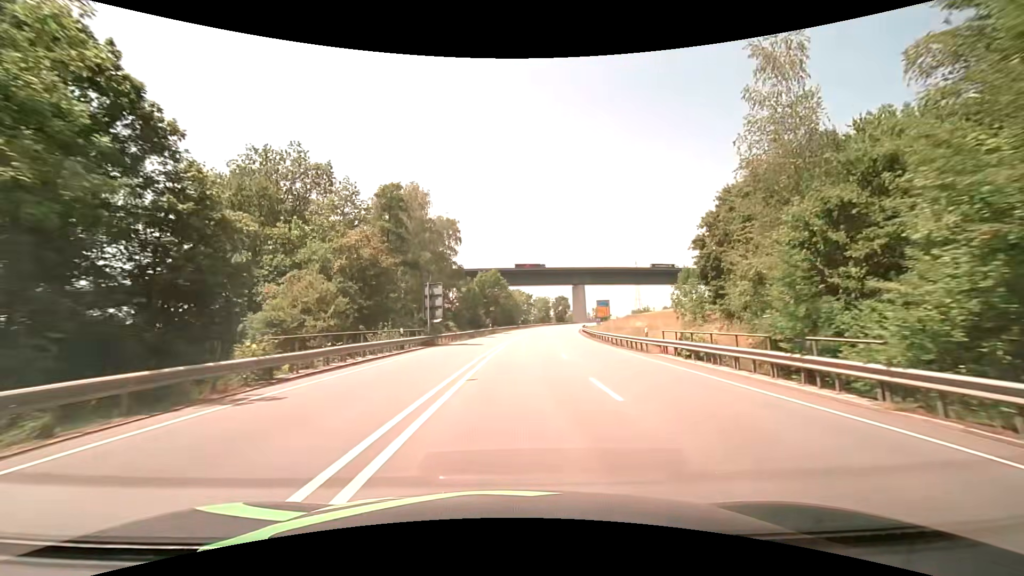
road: primary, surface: asphalt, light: Day
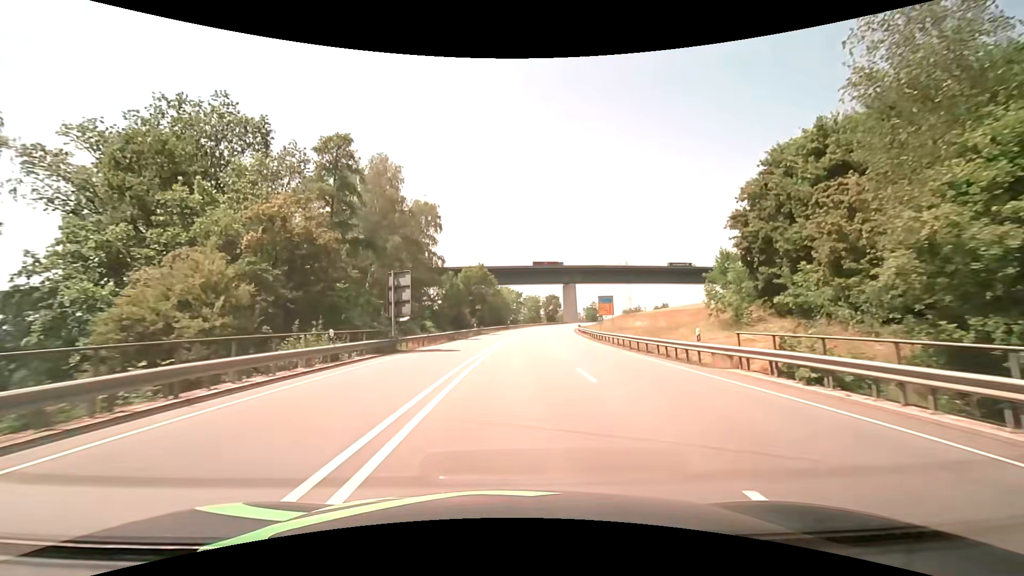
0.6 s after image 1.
(+0.2, +9.4) m; +2°
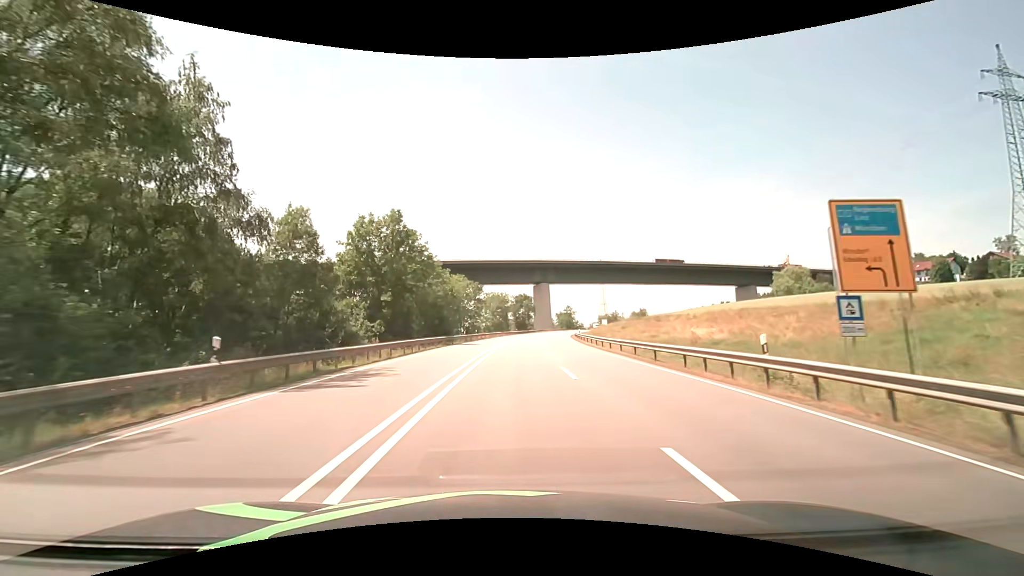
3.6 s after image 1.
(+1.6, +46.7) m; +4°
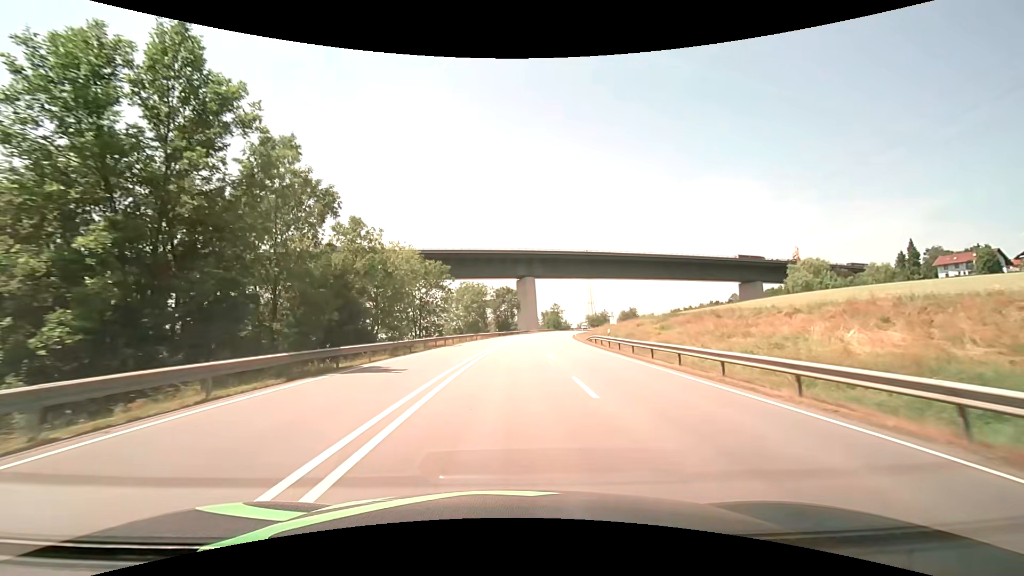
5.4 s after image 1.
(+0.6, +27.9) m; +2°
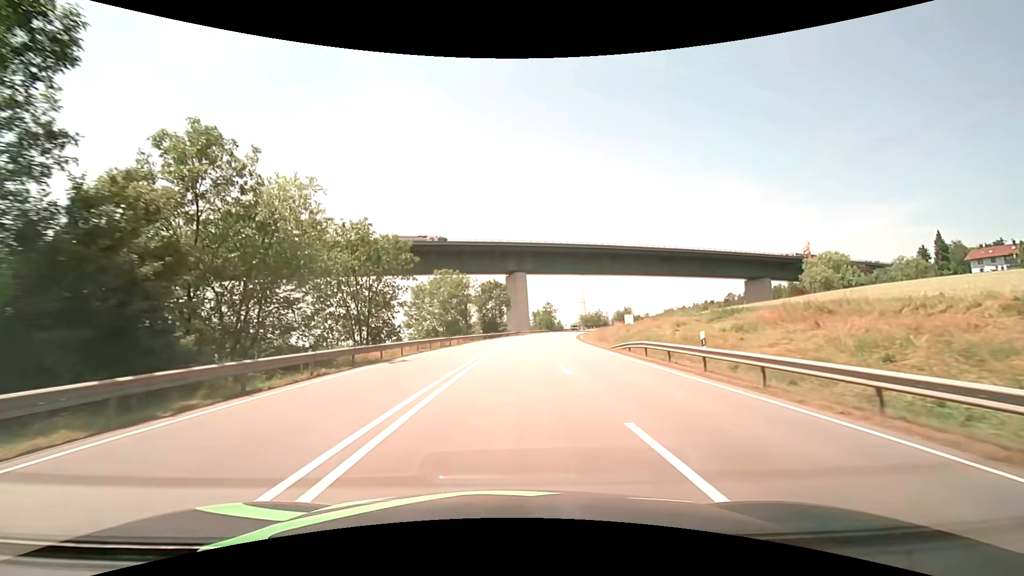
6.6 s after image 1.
(+0.3, +18.6) m; +1°
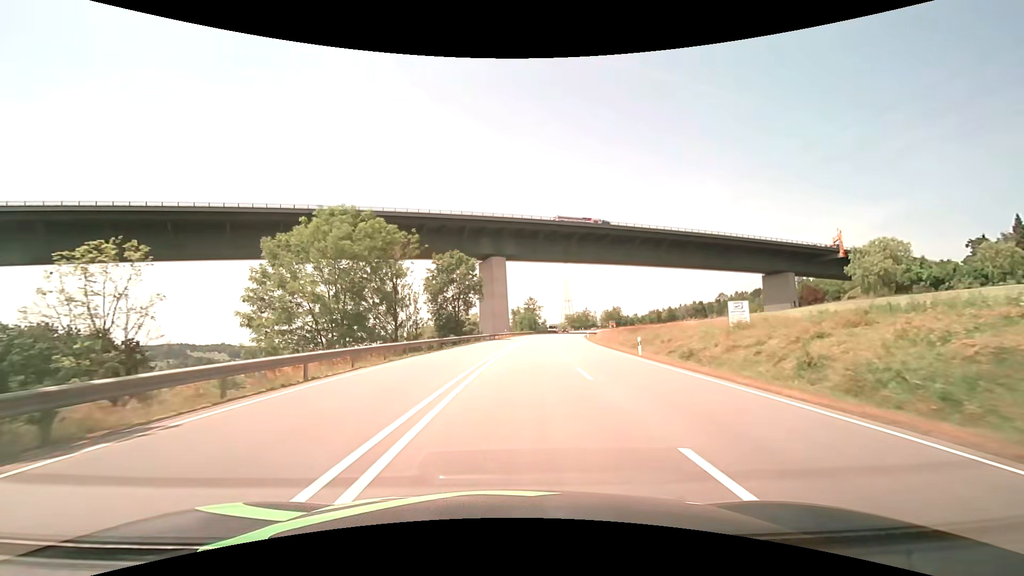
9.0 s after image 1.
(+0.9, +37.5) m; +3°
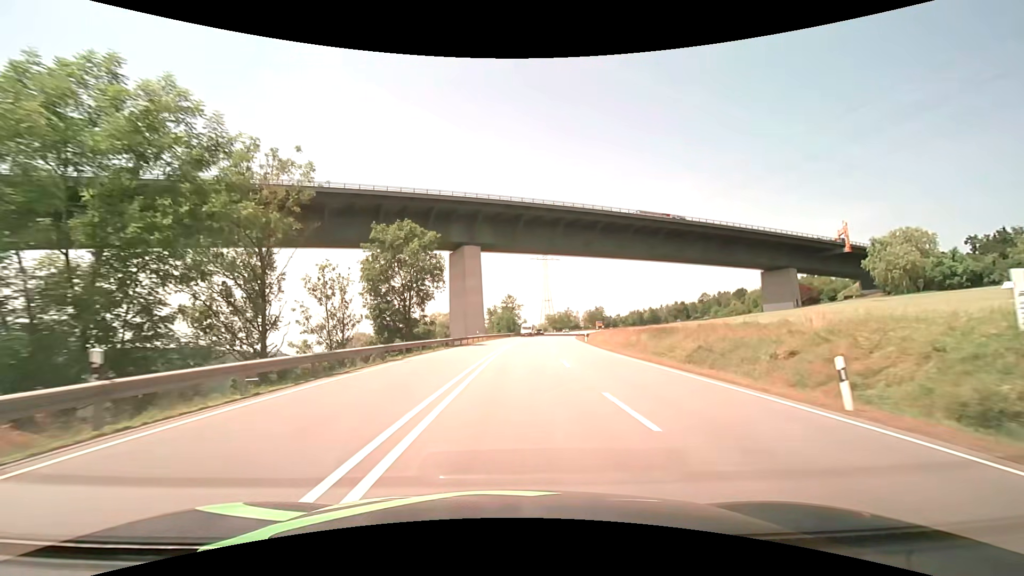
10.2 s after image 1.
(+0.4, +19.0) m; +3°
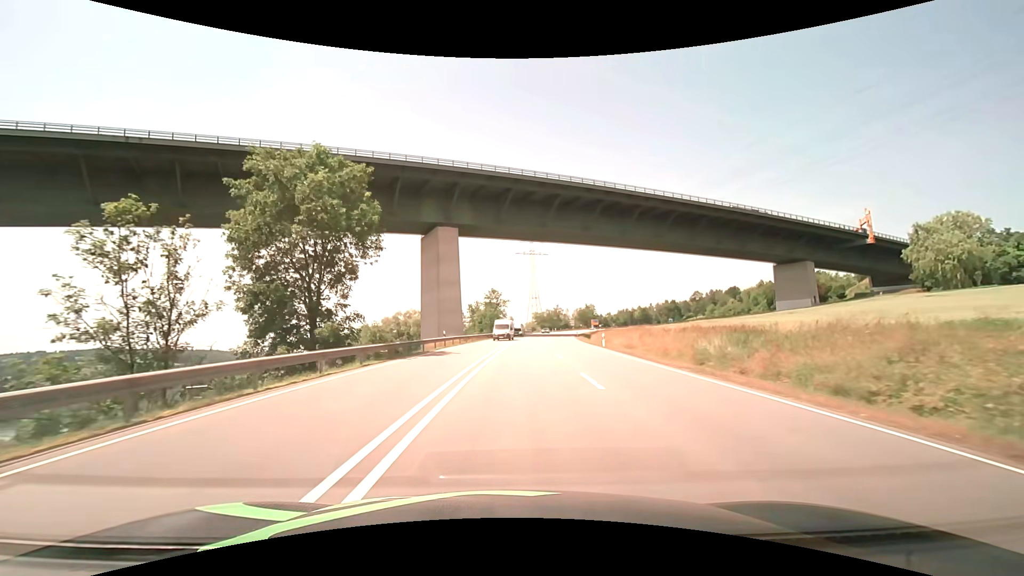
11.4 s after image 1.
(+0.3, +19.3) m; +2°
(0, +10) (0, +20) (+1, +30) (+2, +40) (+2, +50) (+3, +60) (+4, +70) (+5, +80) (+7, +90) (+8, +100) m
